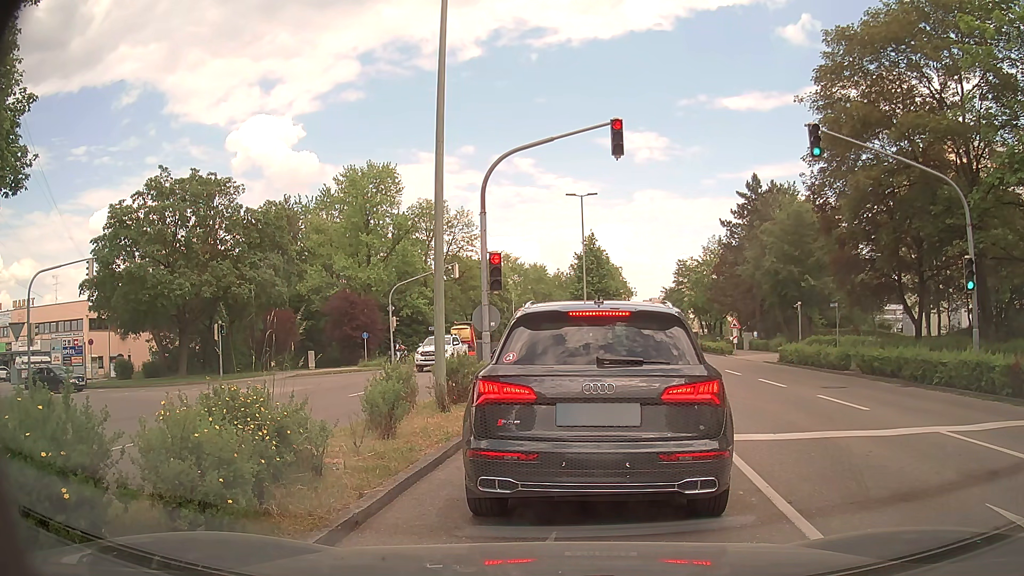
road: tertiary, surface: asphalt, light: Day
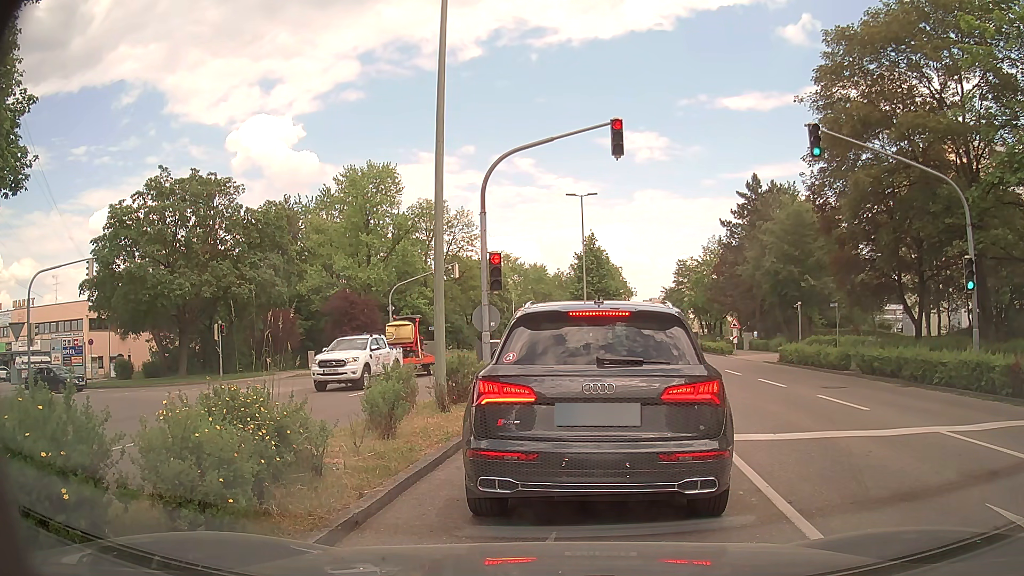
(0.0, 0.0) m; 0°
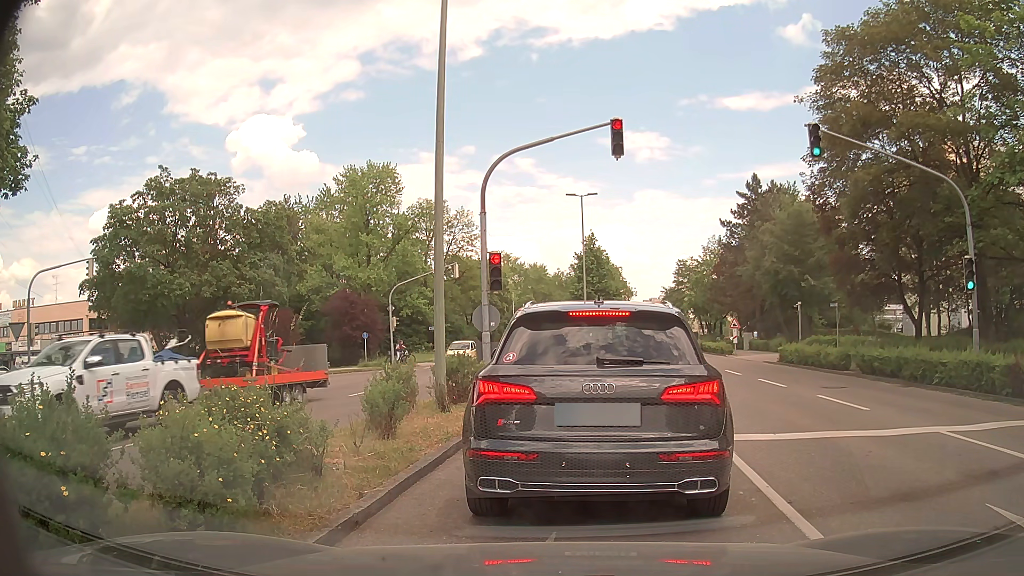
(0.0, 0.0) m; 0°
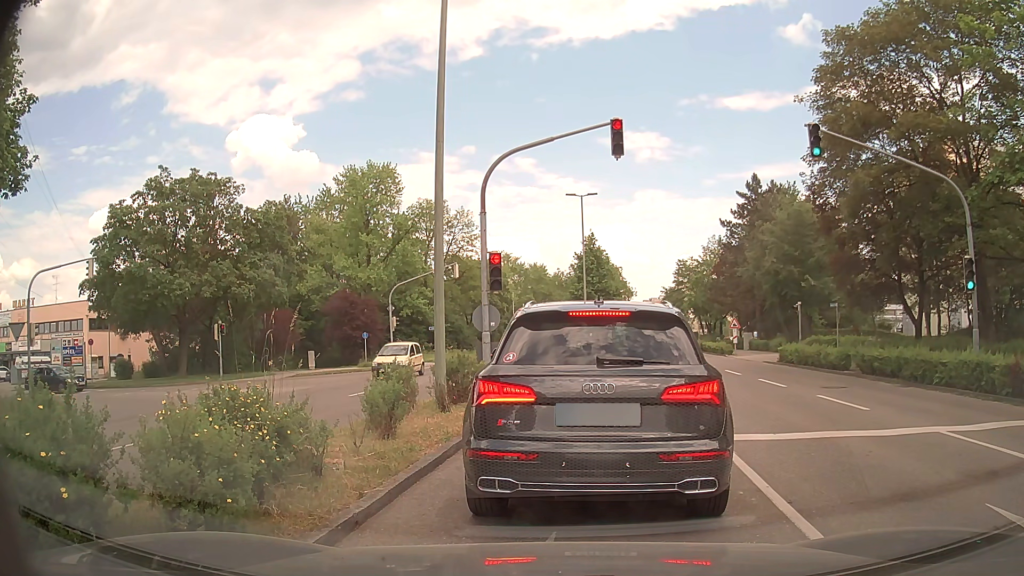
(0.0, 0.0) m; 0°
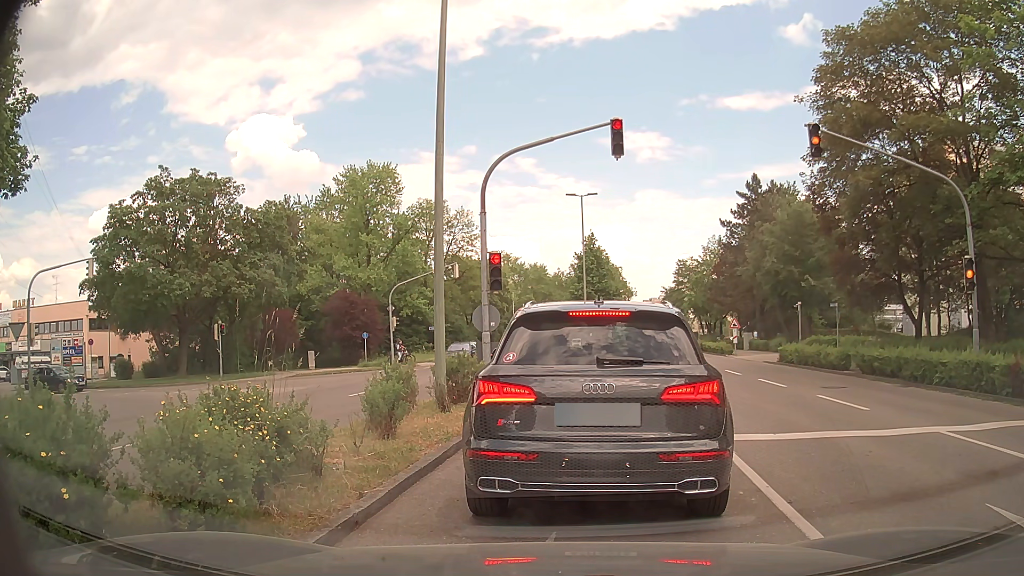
(0.0, 0.0) m; 0°
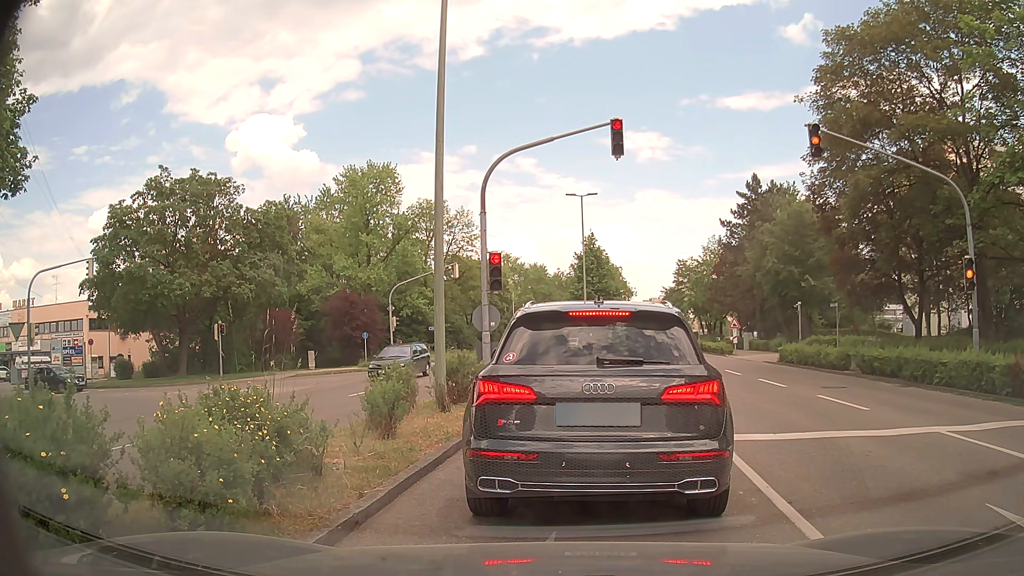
(0.0, 0.0) m; 0°
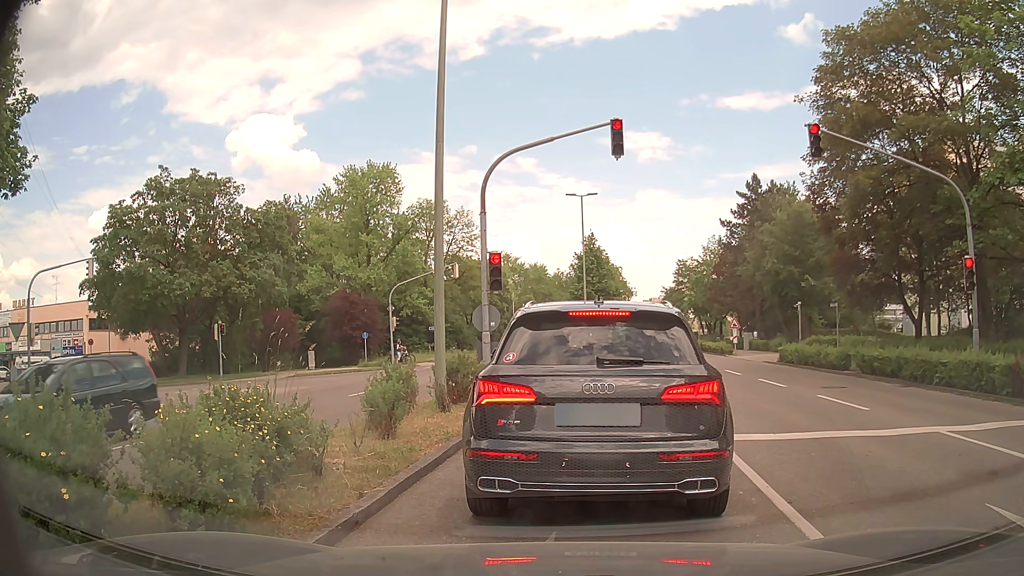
(0.0, 0.0) m; 0°
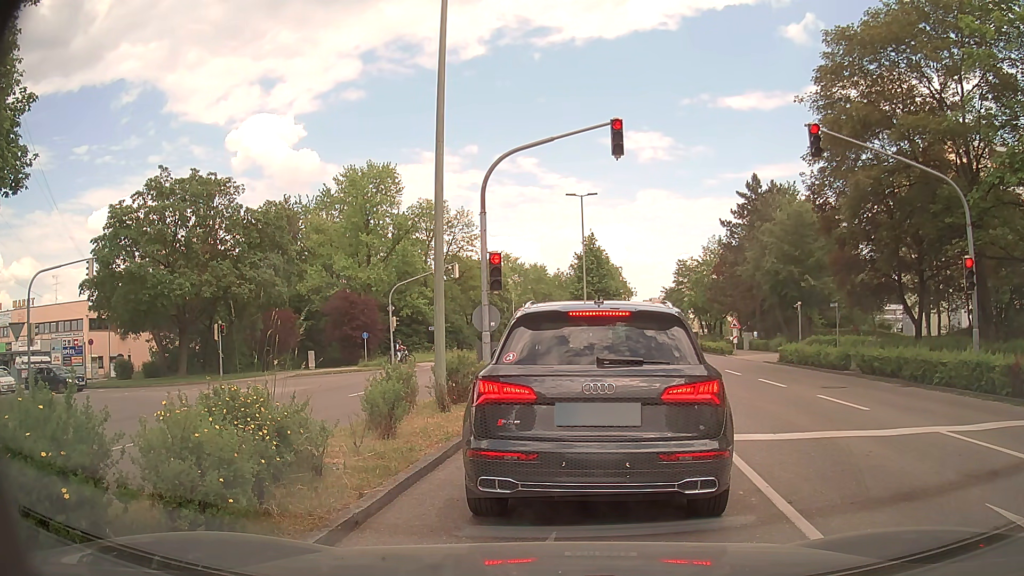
(0.0, 0.0) m; 0°
(+1, +10) (+2, +20) (-2, +29) (-11, +33) (-21, +34) (-31, +35) (-40, +37) (-50, +38) (-60, +39) (-70, +40) m
